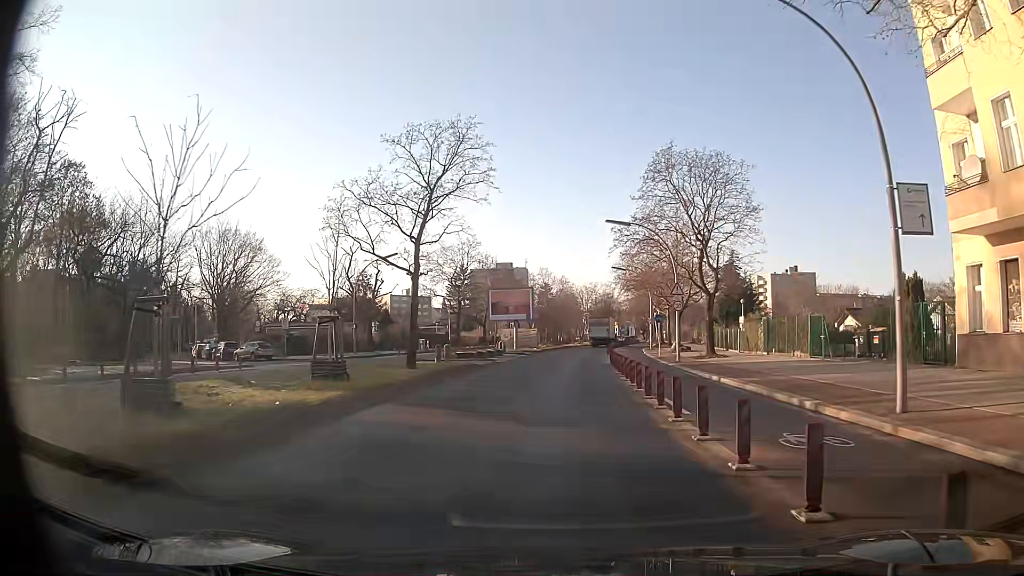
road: secondary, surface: asphalt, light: Day
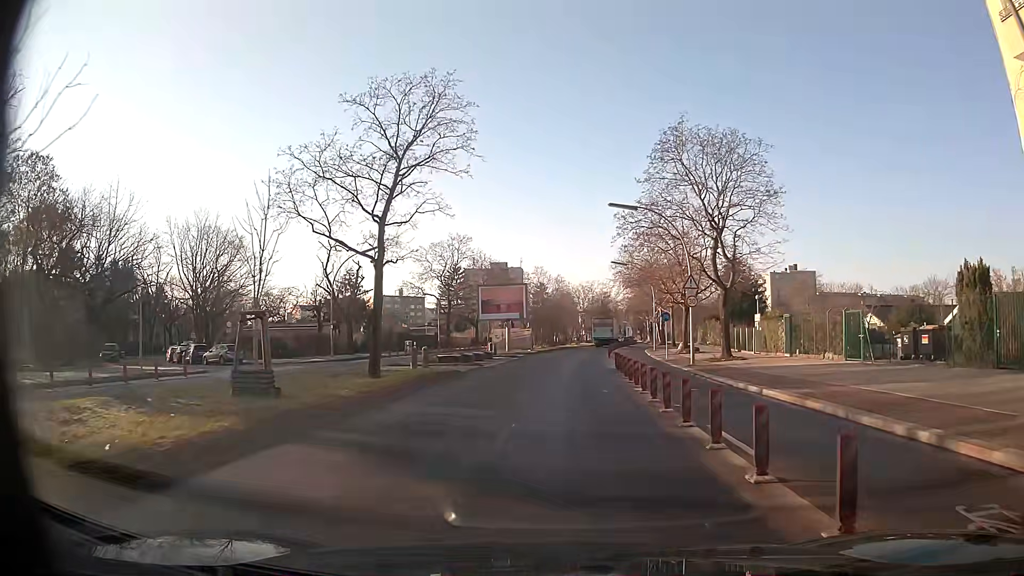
(0.0, +4.7) m; 0°
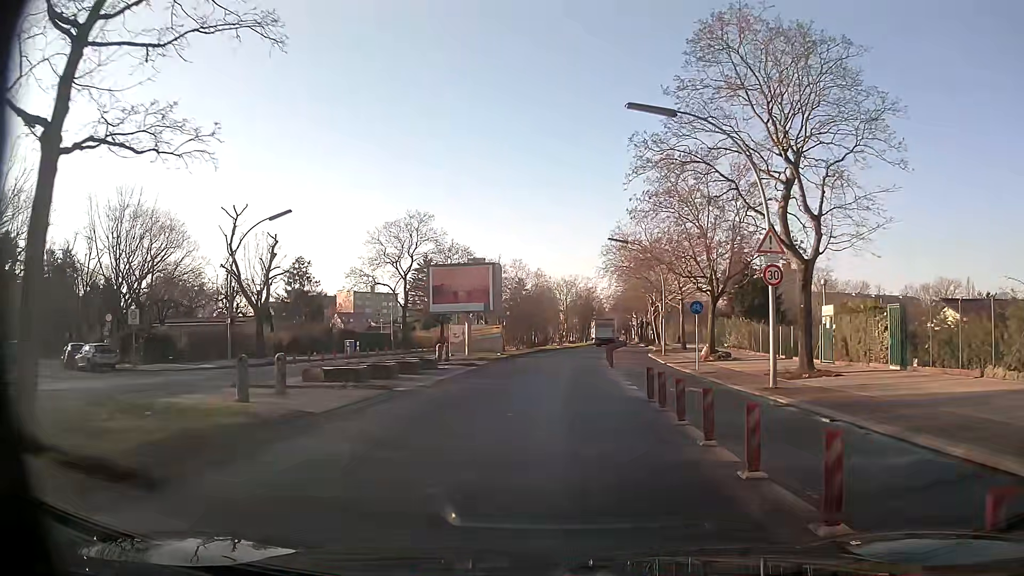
(+0.4, +13.9) m; +3°
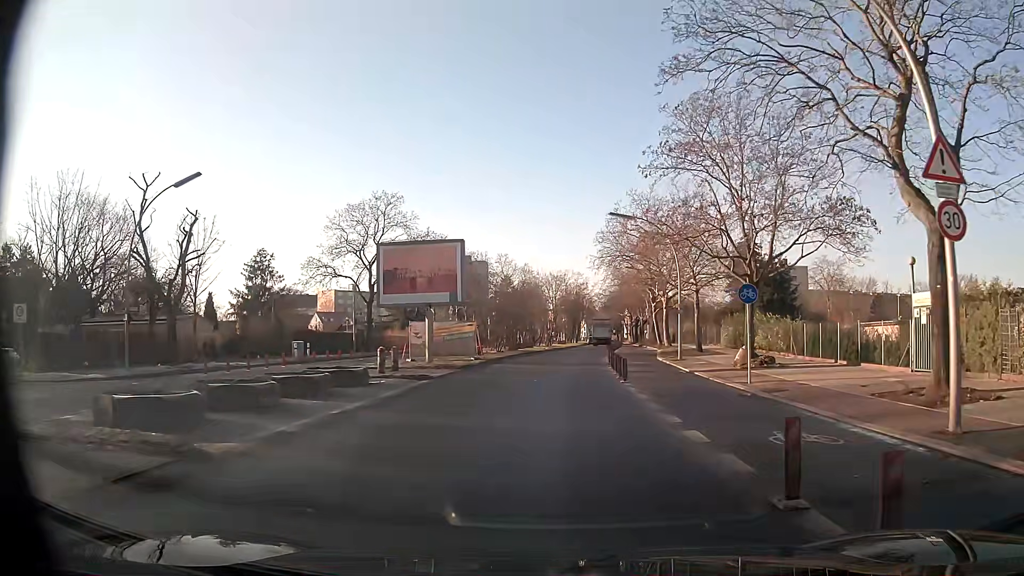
(0.0, +9.0) m; 0°
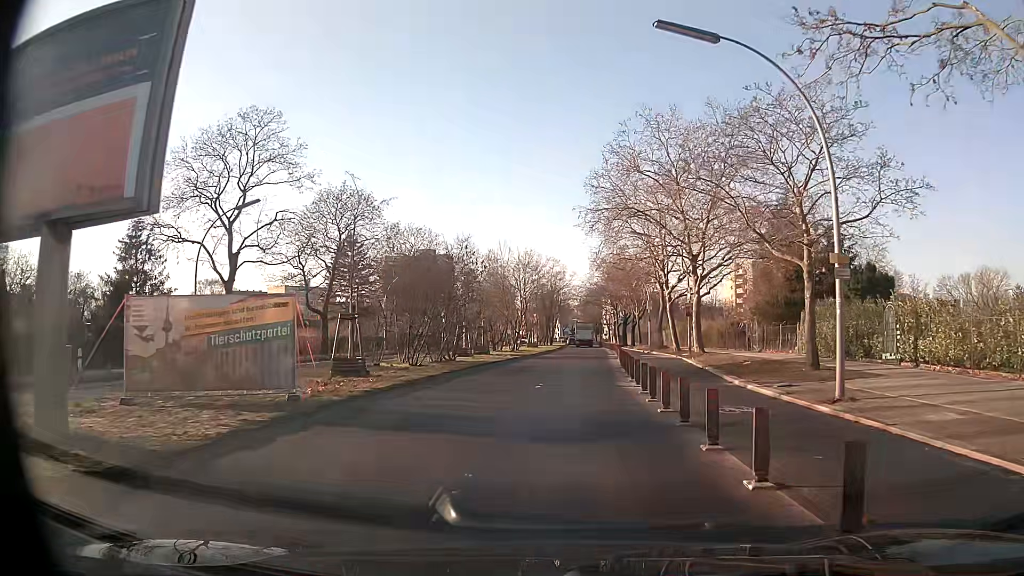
(+0.5, +22.4) m; +1°
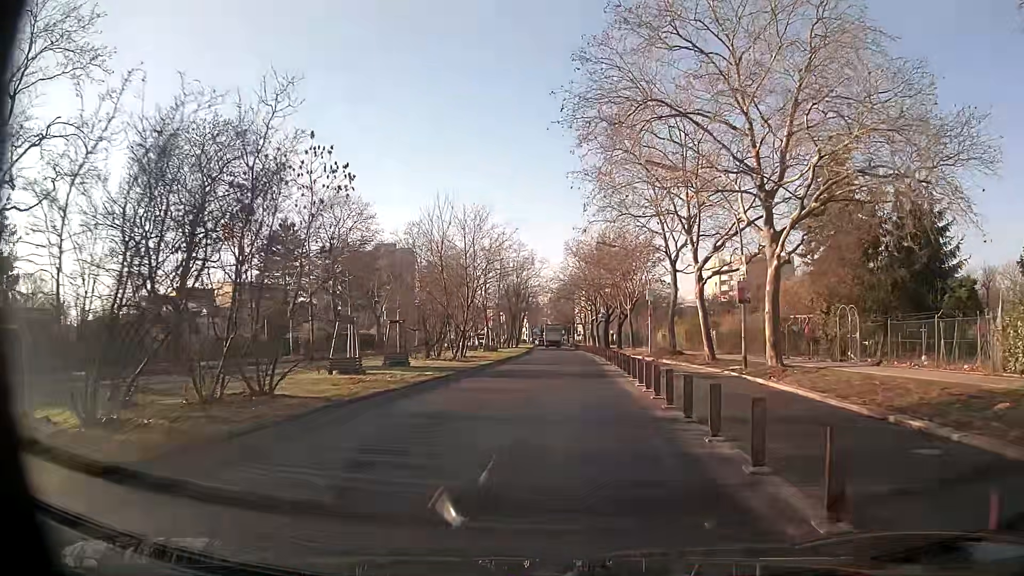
(+0.7, +17.8) m; +3°
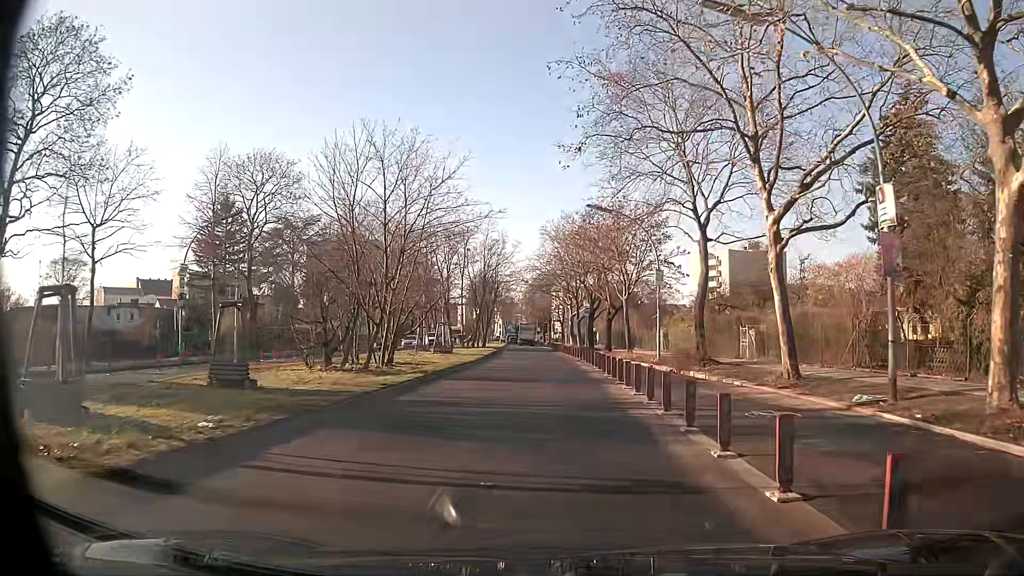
(+0.3, +13.0) m; +2°
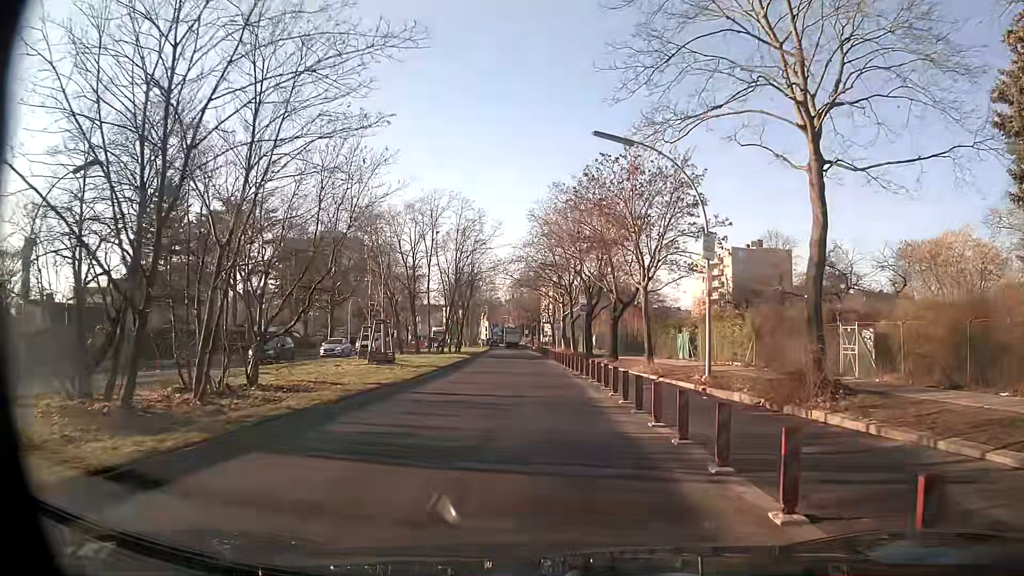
(+0.3, +12.9) m; 0°
(0, +10) (0, +20) (+1, +30) (0, +40) (0, +50) (0, +60) (0, +70) (-1, +80) (-1, +90) (-1, +100) m
